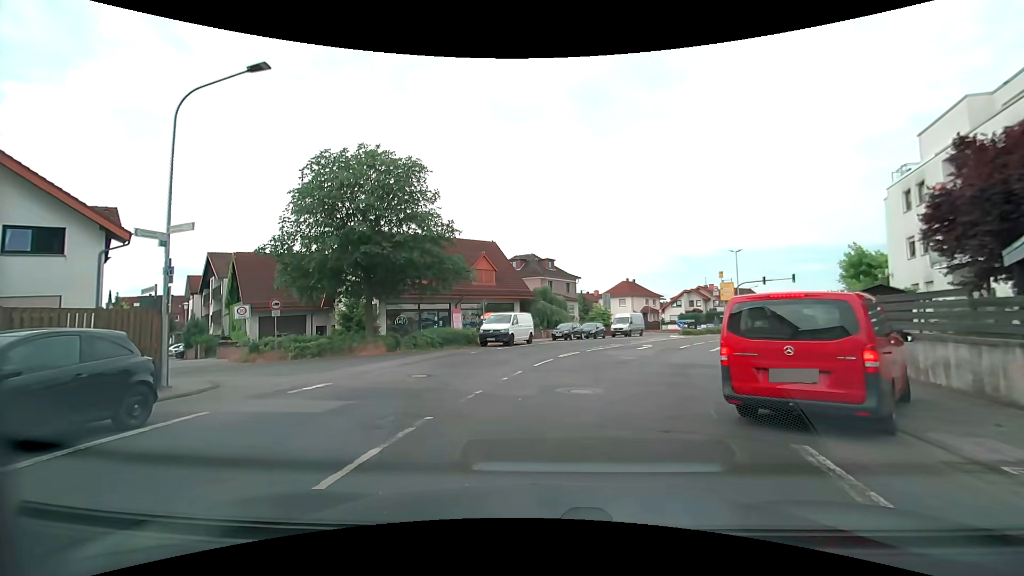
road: secondary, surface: asphalt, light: Day
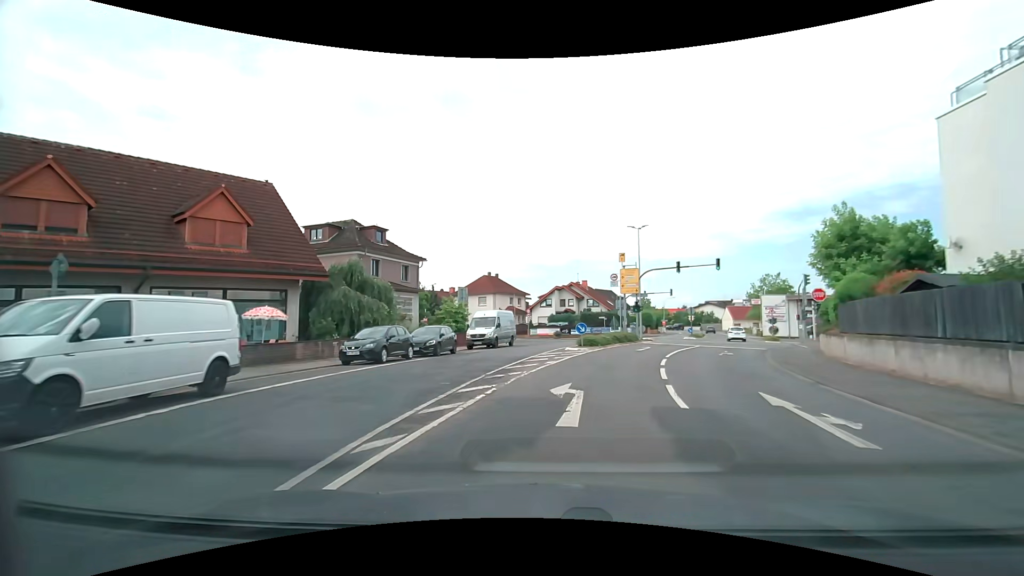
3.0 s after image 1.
(+2.4, +21.7) m; +16°
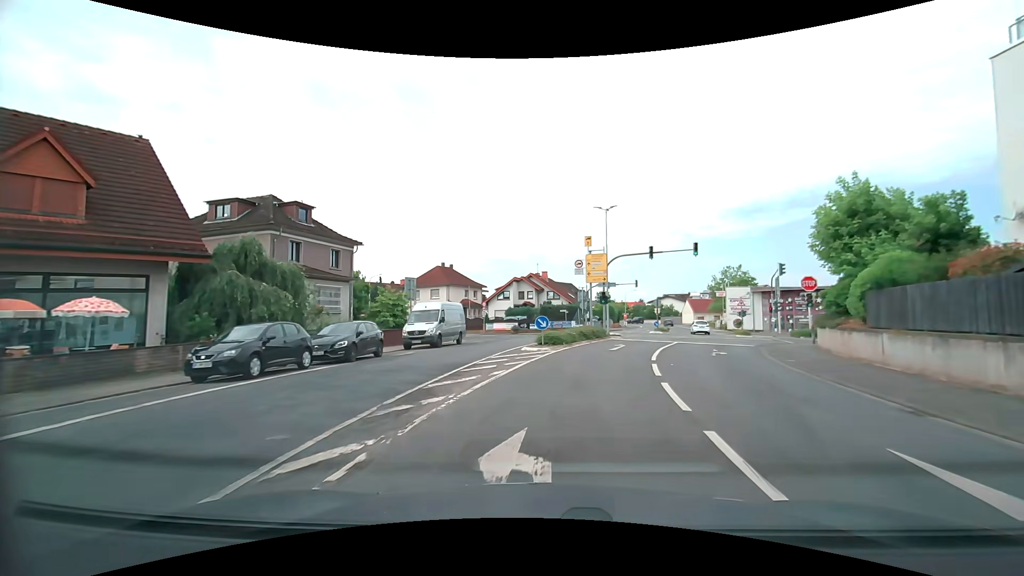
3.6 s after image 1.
(+0.2, +5.6) m; +4°
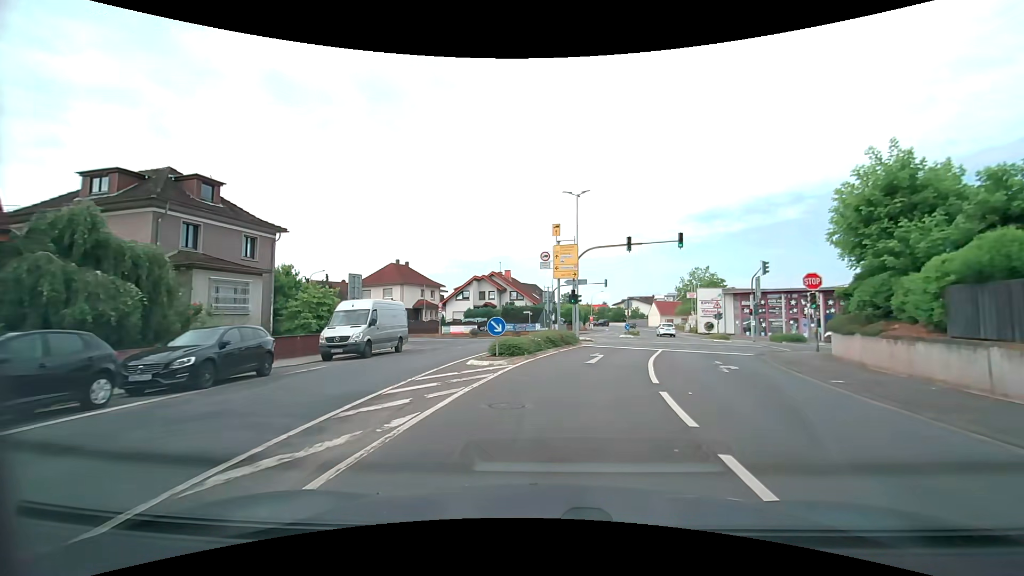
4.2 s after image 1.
(+0.3, +5.6) m; +5°
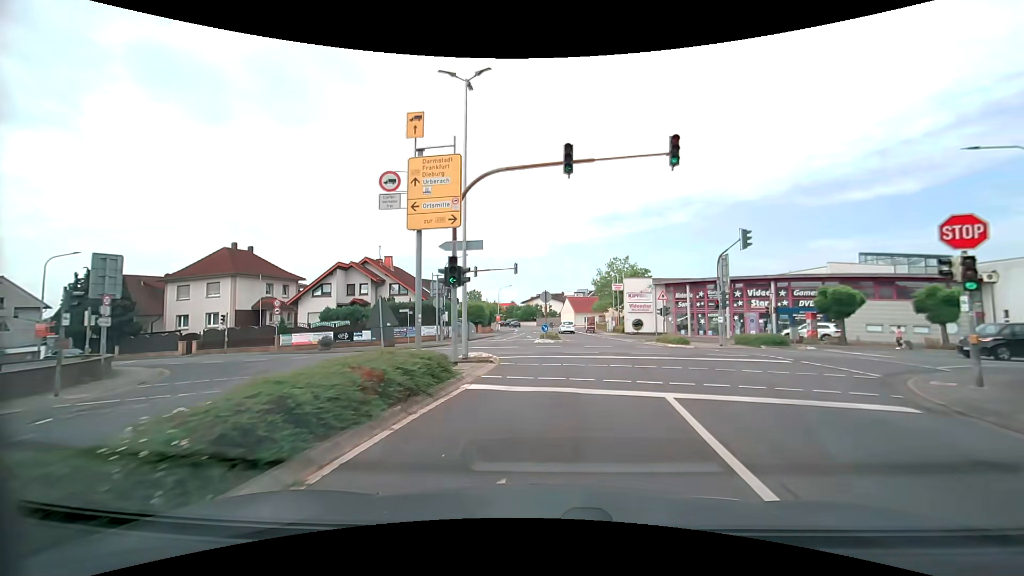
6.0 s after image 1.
(+1.5, +16.1) m; +10°
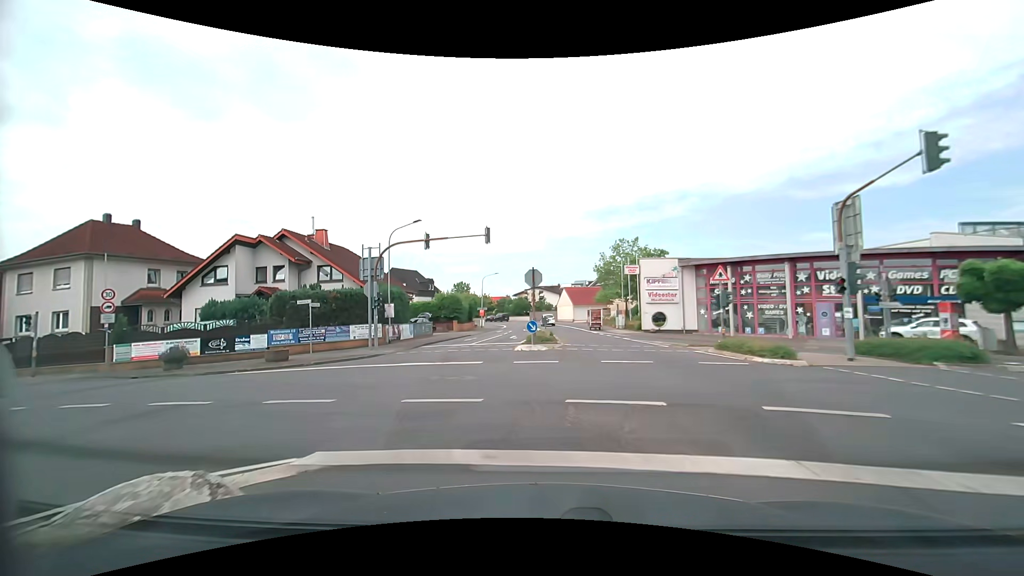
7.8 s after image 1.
(+0.6, +14.1) m; +2°
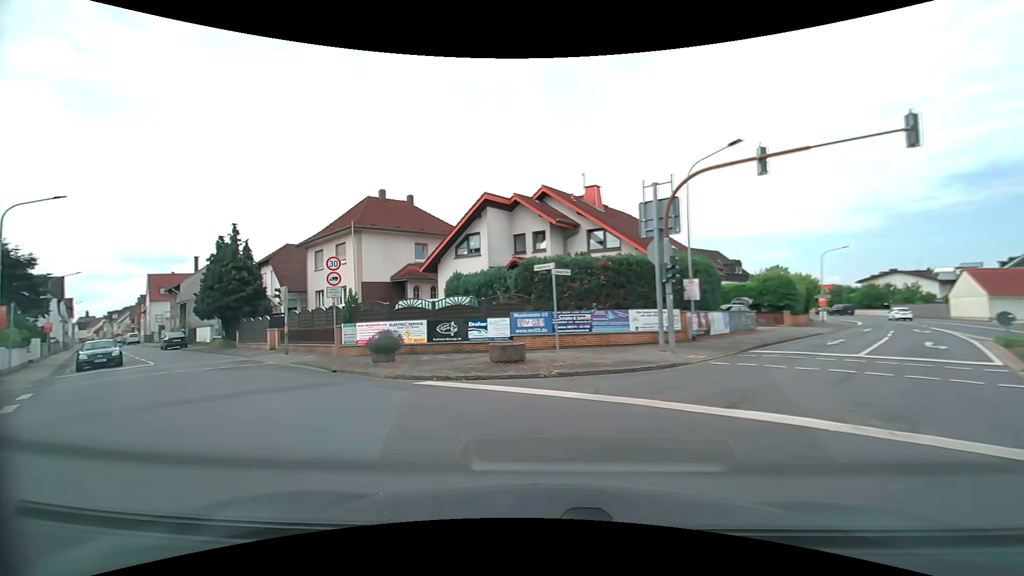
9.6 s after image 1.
(-2.6, +11.0) m; -31°
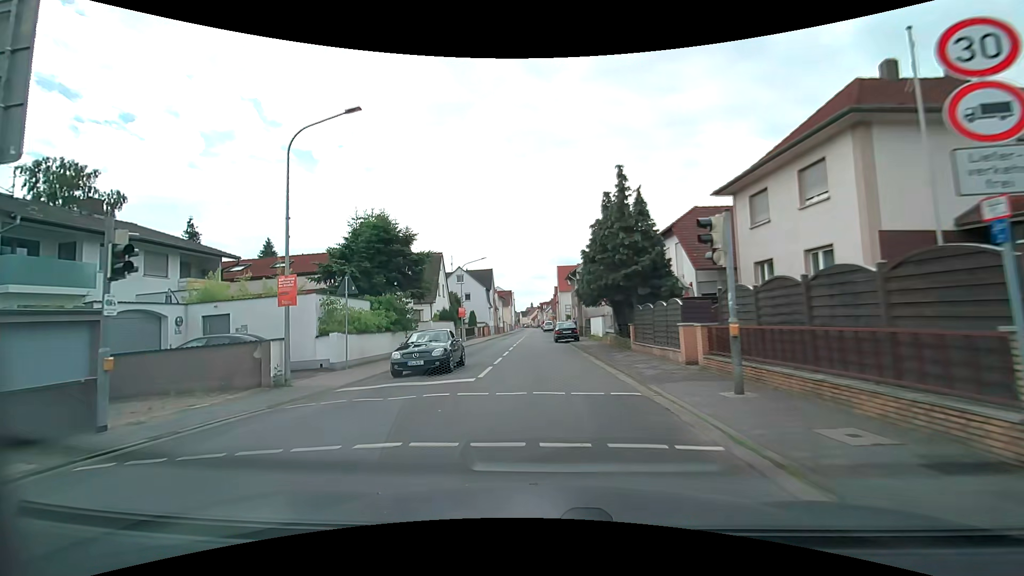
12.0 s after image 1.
(-7.2, +14.3) m; -45°
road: tertiary
(0, +10) (-1, +20) (-1, +30) (-2, +40) (-2, +50) (-2, +60) (-2, +70) (-3, +80) (-3, +90) (-3, +100) m
